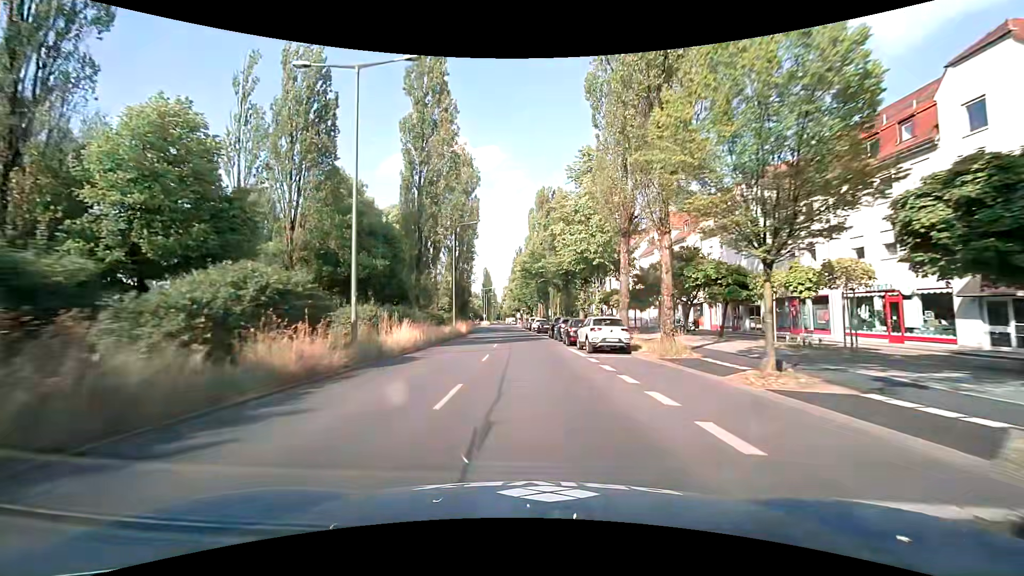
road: secondary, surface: asphalt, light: Day
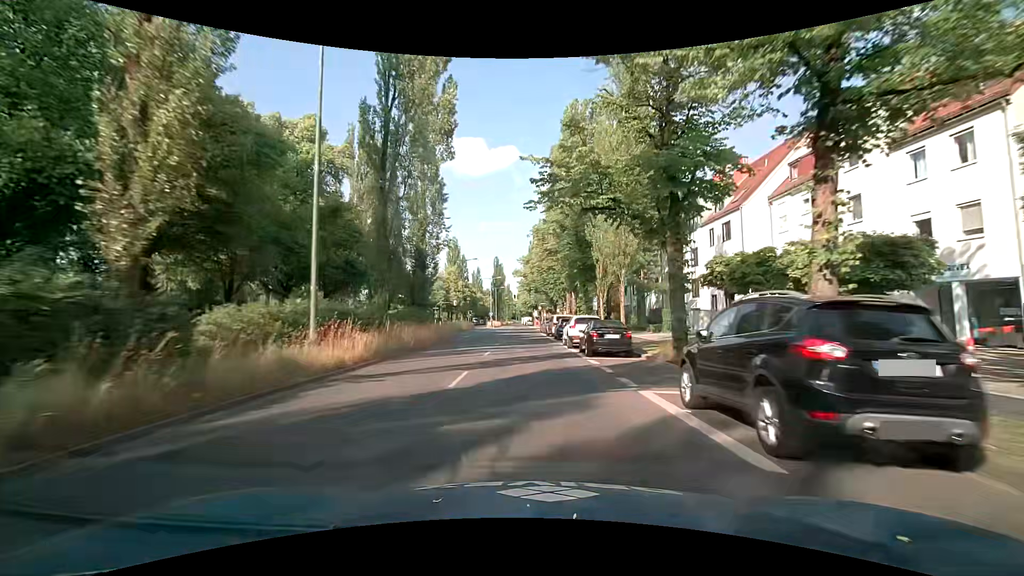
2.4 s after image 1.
(-0.5, +33.5) m; -3°
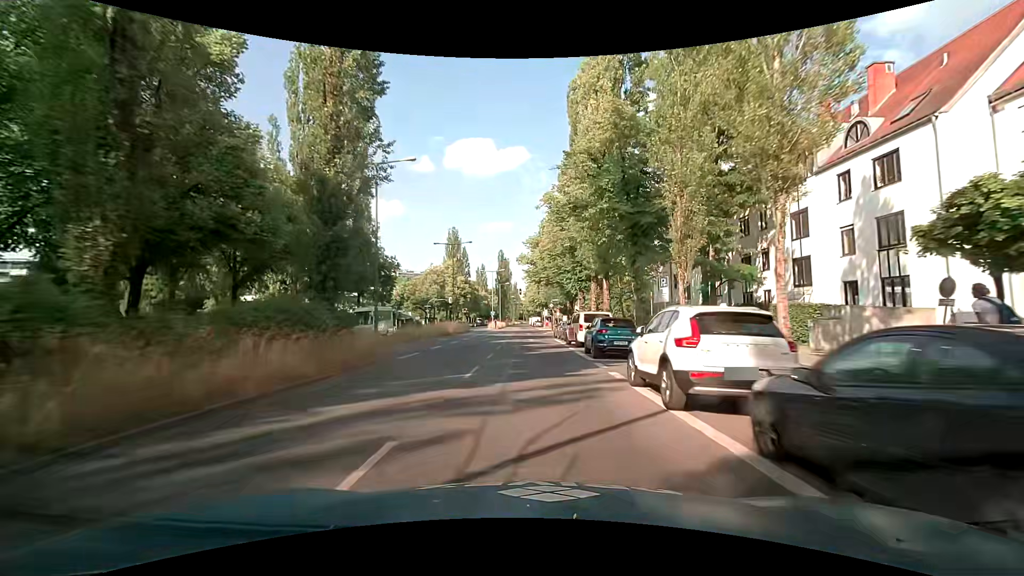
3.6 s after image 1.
(+0.1, +16.4) m; 0°
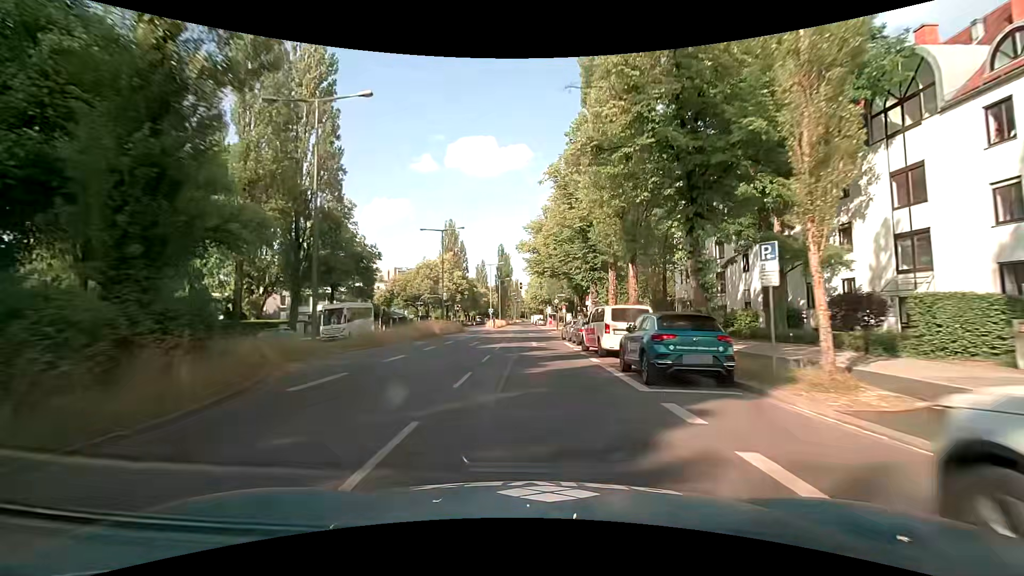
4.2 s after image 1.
(0.0, +8.2) m; 0°
